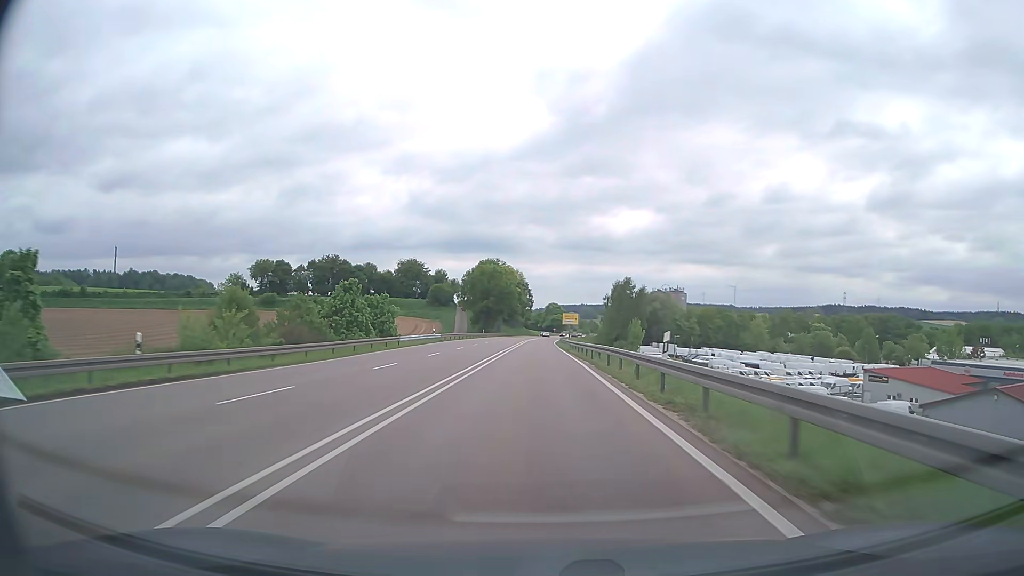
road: trunk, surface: asphalt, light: Day
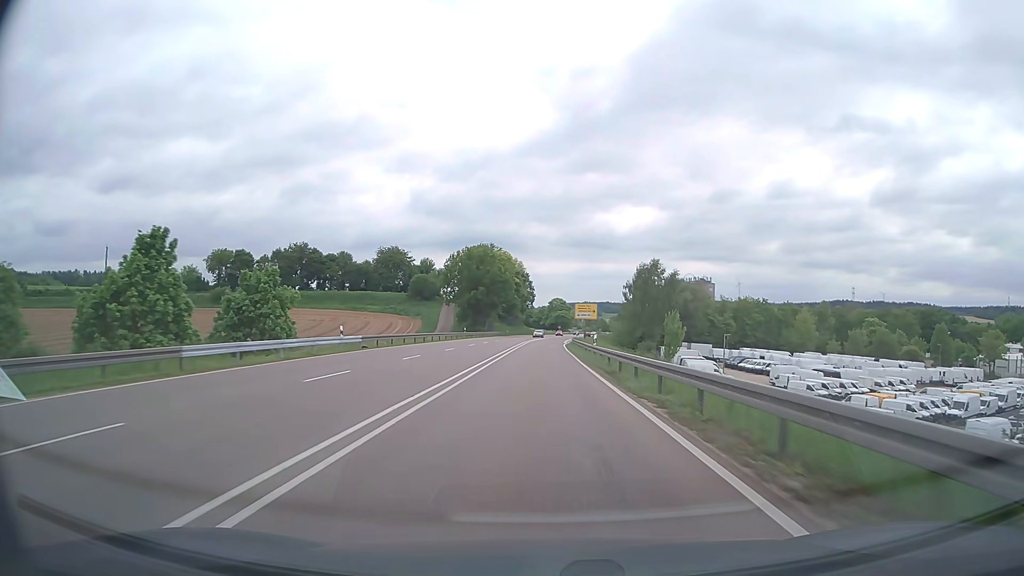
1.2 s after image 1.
(-0.1, +31.6) m; 0°
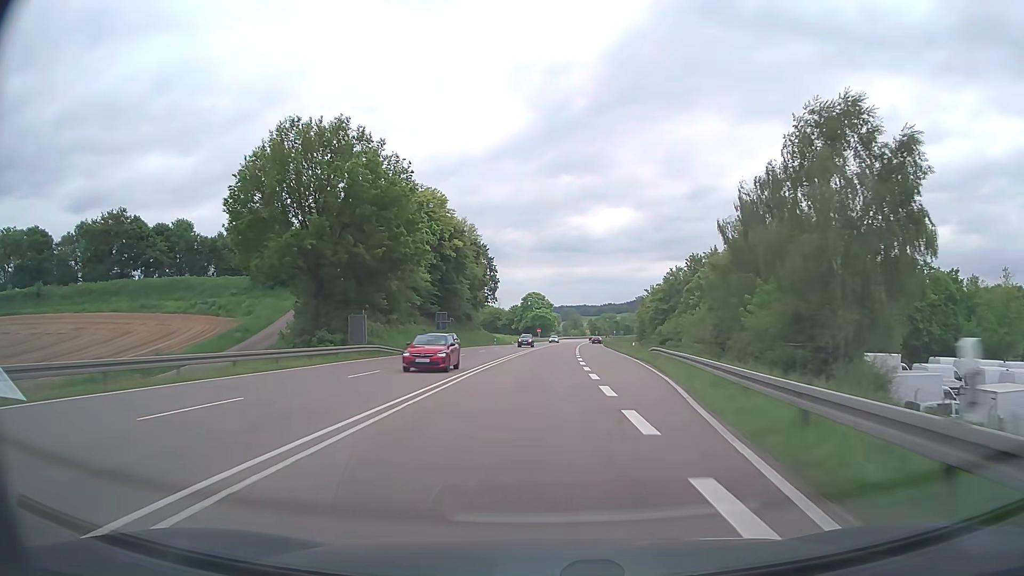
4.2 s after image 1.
(+0.9, +79.1) m; +2°
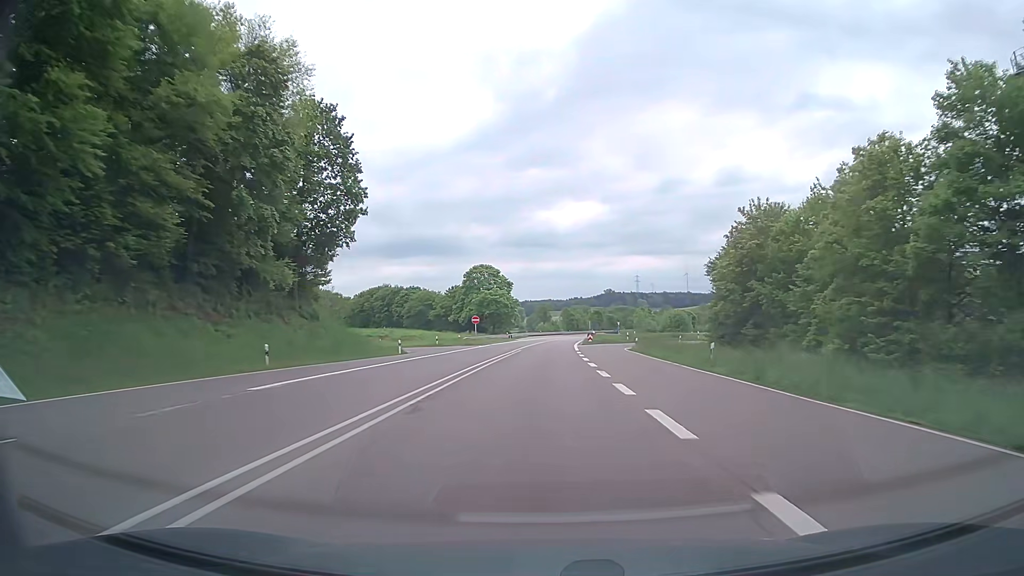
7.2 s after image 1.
(+2.3, +78.9) m; +3°
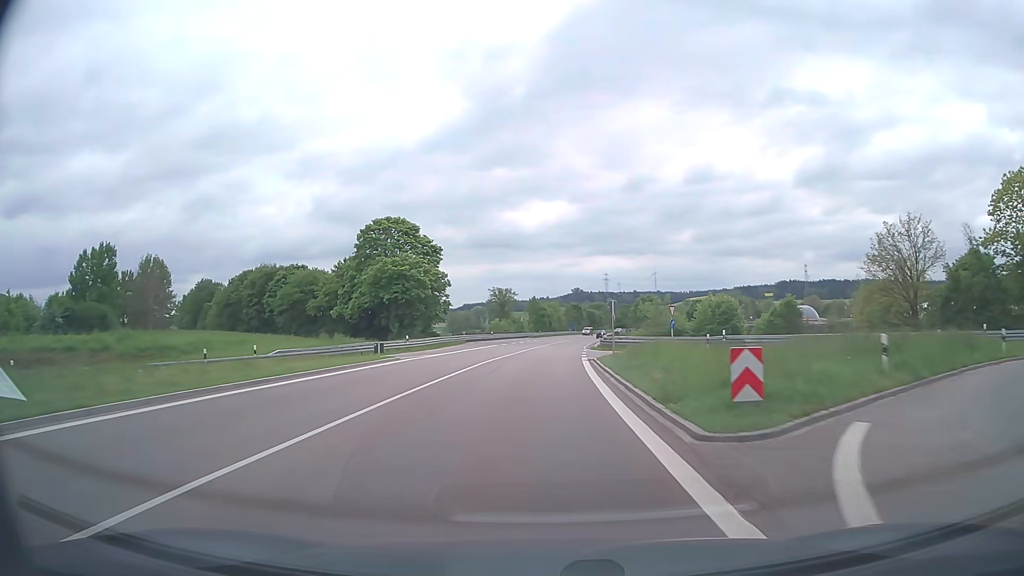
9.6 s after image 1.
(+1.6, +63.1) m; +3°
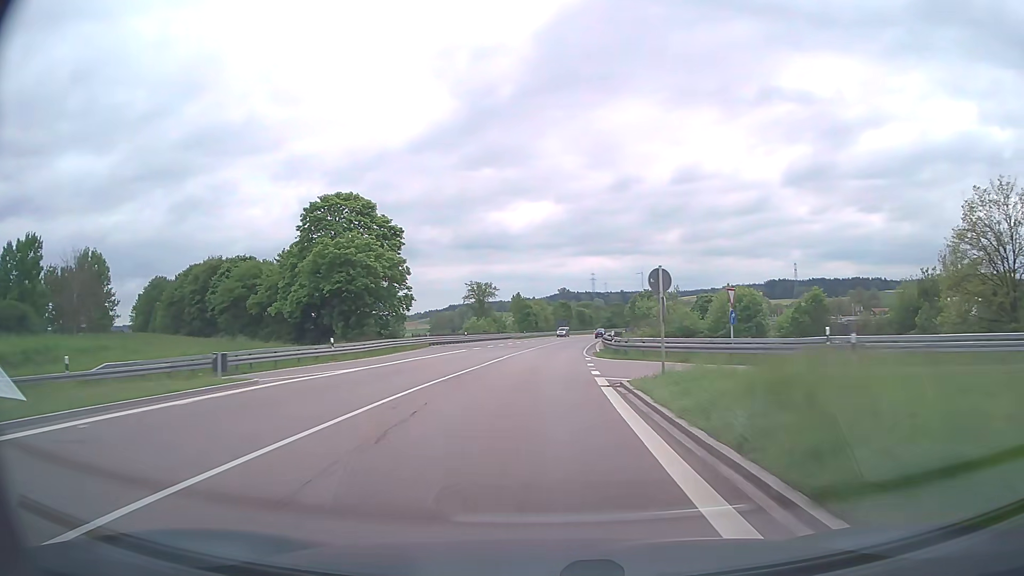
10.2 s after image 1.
(+0.2, +15.8) m; +1°
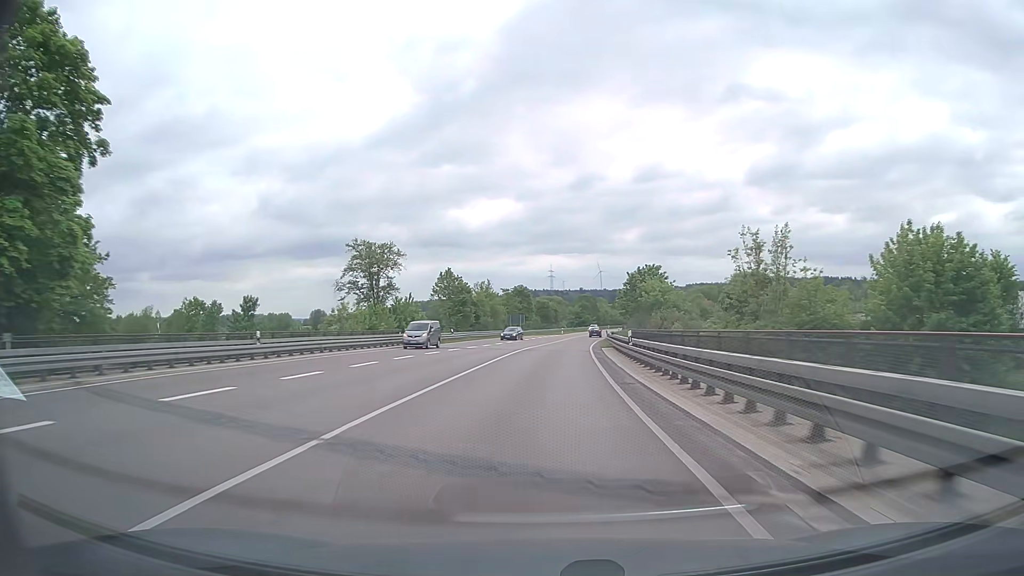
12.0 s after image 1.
(+1.6, +47.3) m; +4°
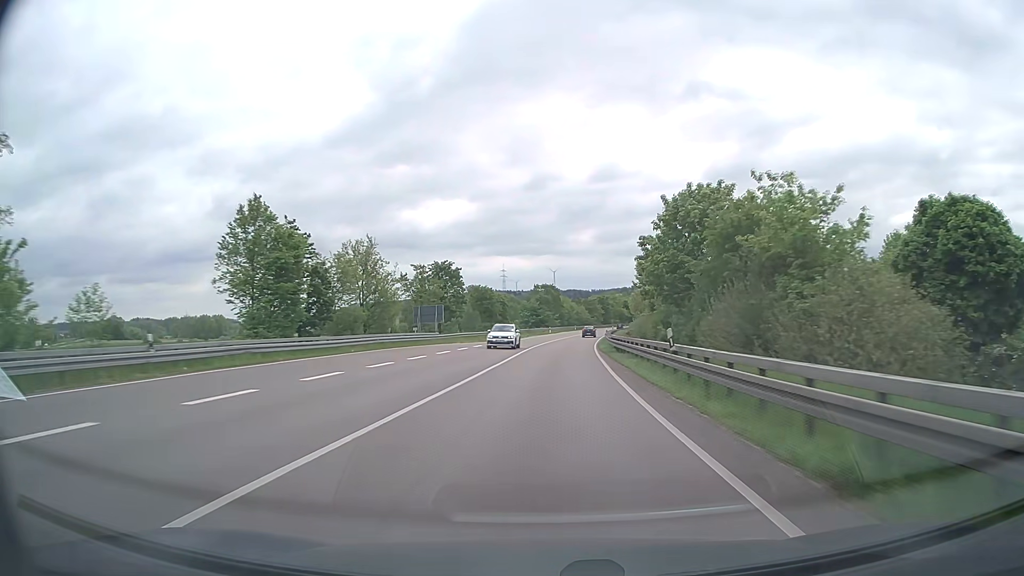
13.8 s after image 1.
(+1.6, +47.4) m; +4°
(0, +10) (0, +20) (+1, +30) (+1, +40) (+2, +50) (+2, +60) (+3, +70) (+4, +80) (+6, +90) (+7, +100) m
